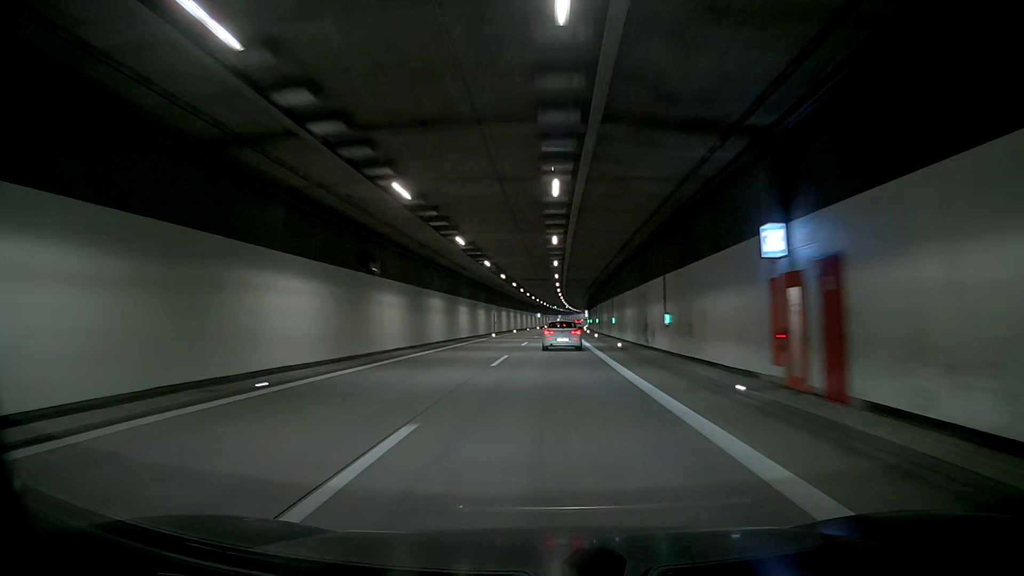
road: motorway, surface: asphalt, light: Day
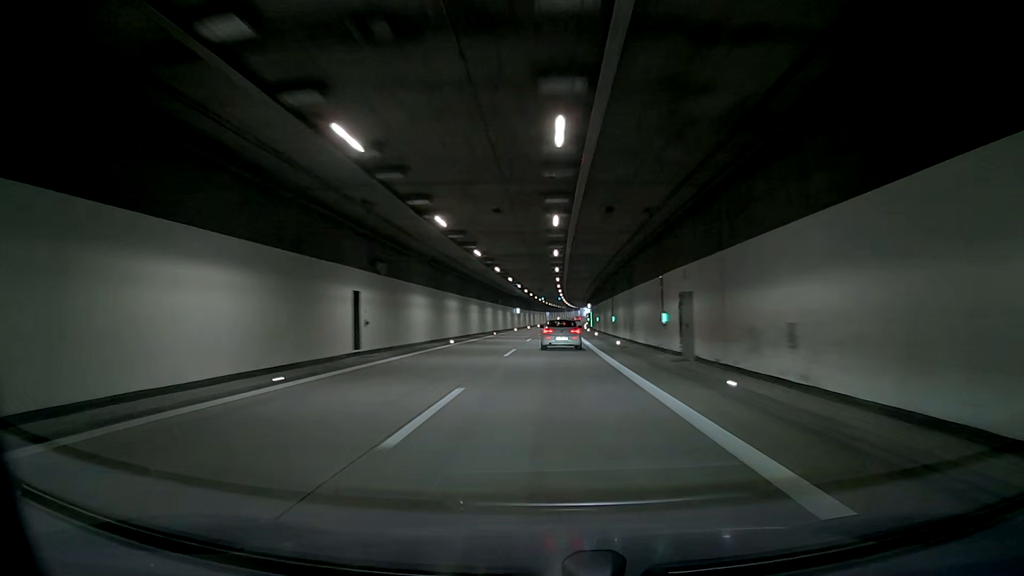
(0.0, +49.2) m; 0°
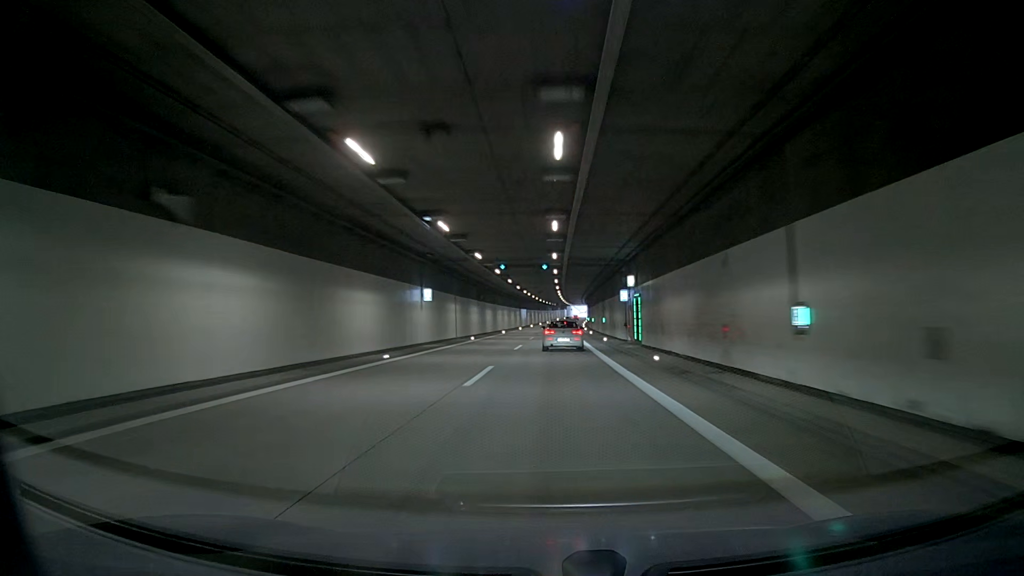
(-1.4, +65.1) m; -1°
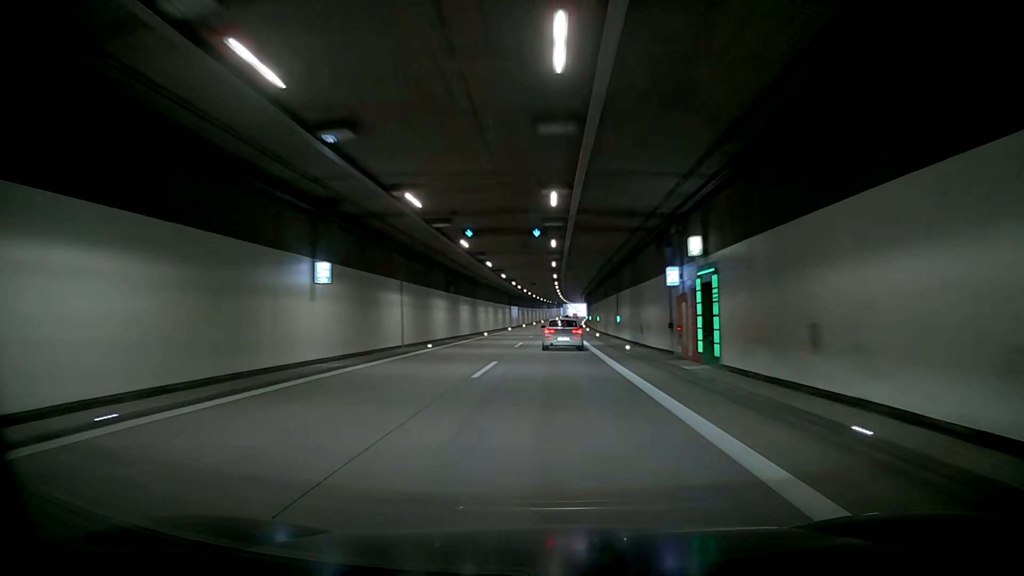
(0.0, +16.2) m; 0°
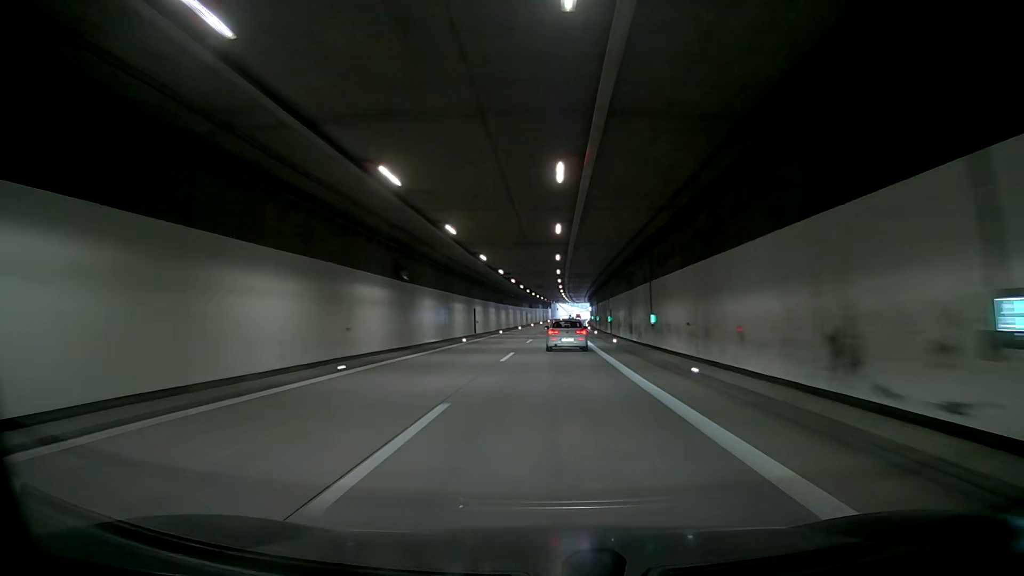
(0.0, +64.9) m; 0°
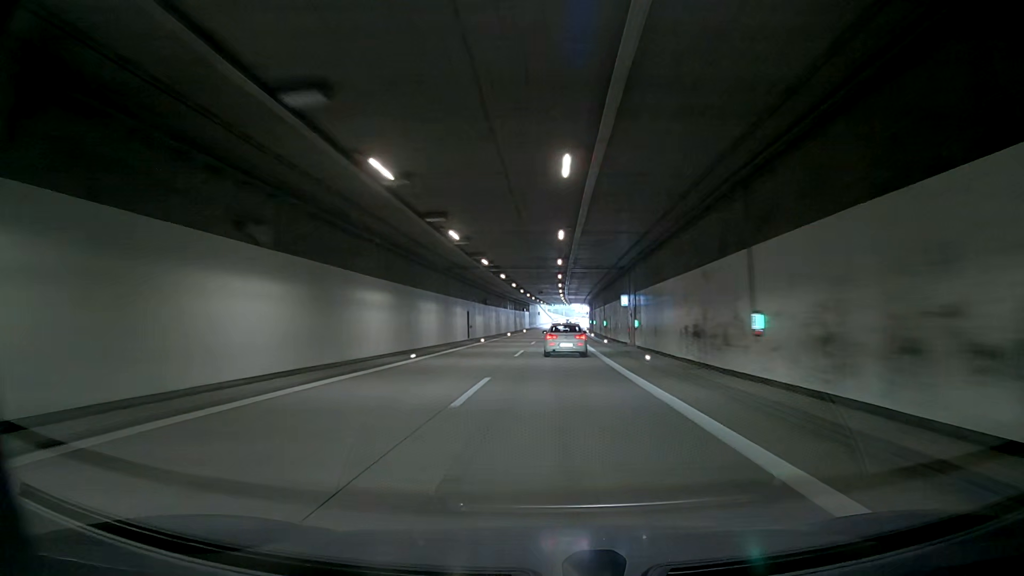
(0.0, +65.8) m; 0°
